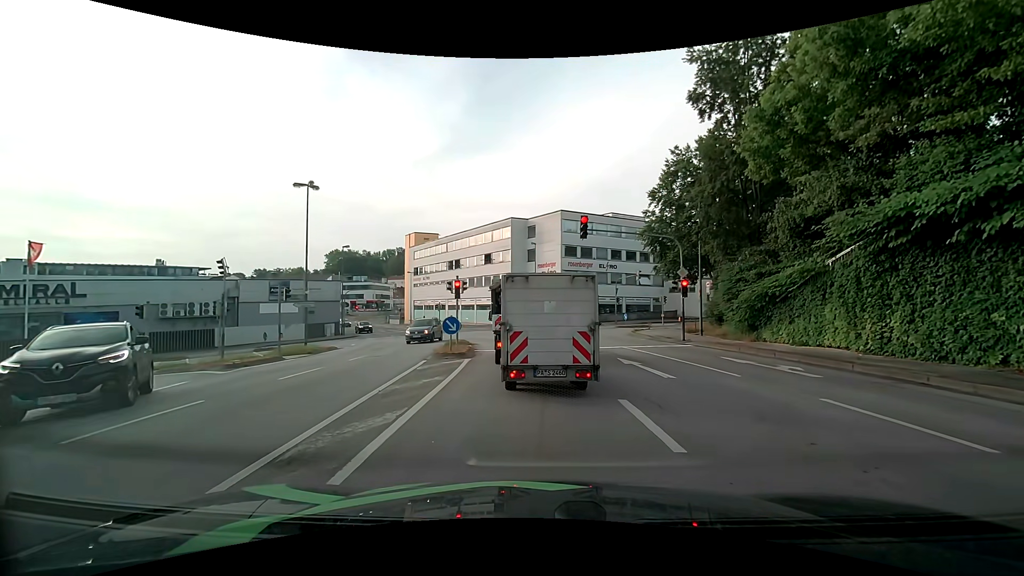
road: tertiary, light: Day
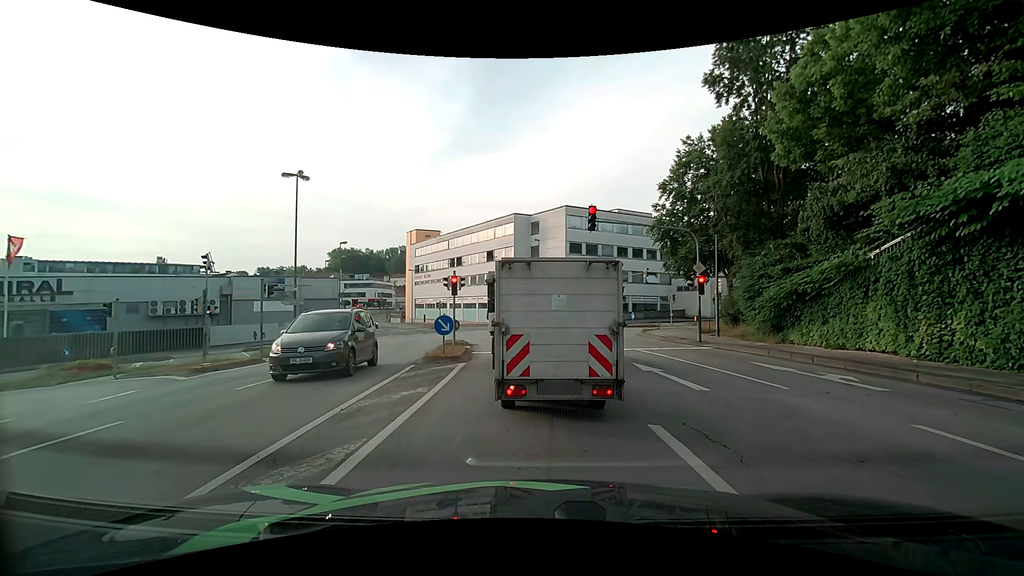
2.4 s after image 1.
(0.0, +1.8) m; 0°
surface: asphalt
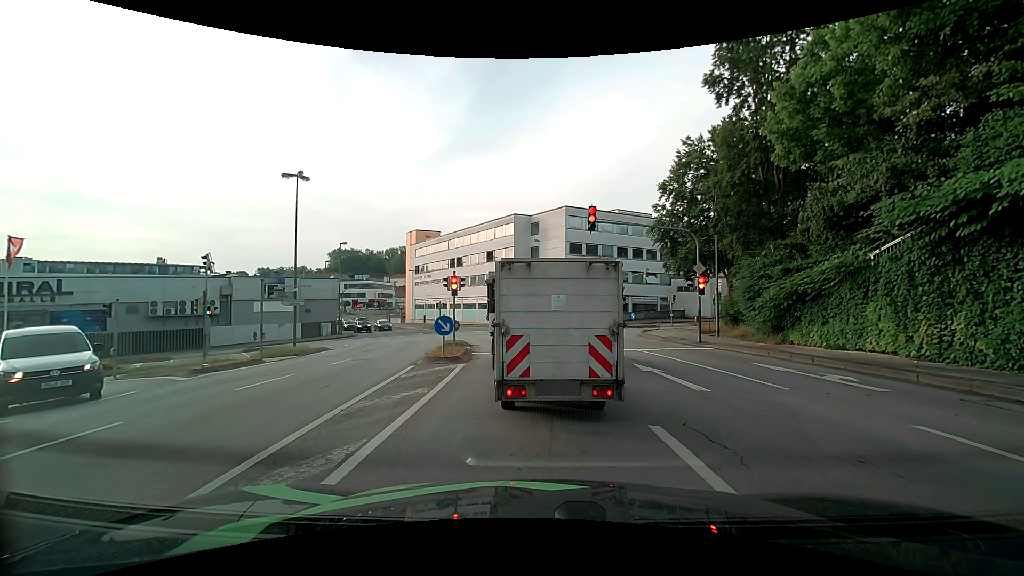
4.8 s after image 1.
(0.0, +0.1) m; 0°
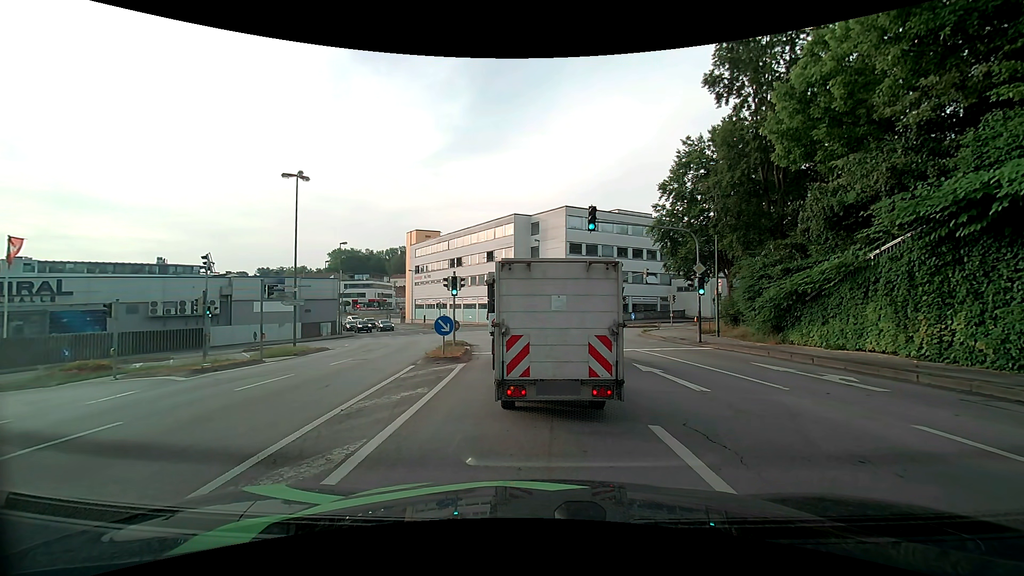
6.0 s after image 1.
(0.0, 0.0) m; 0°
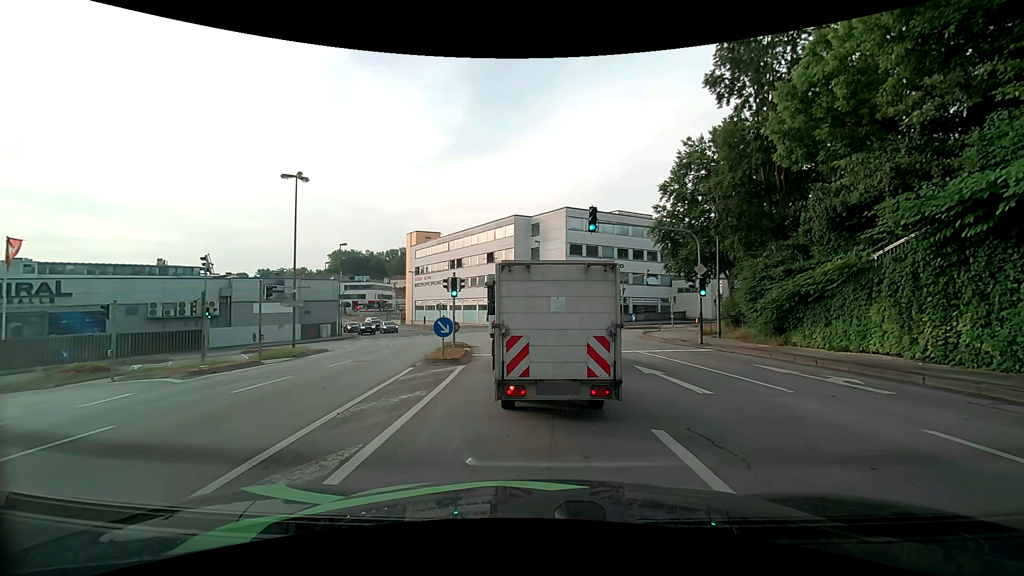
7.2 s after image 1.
(0.0, +0.1) m; 0°
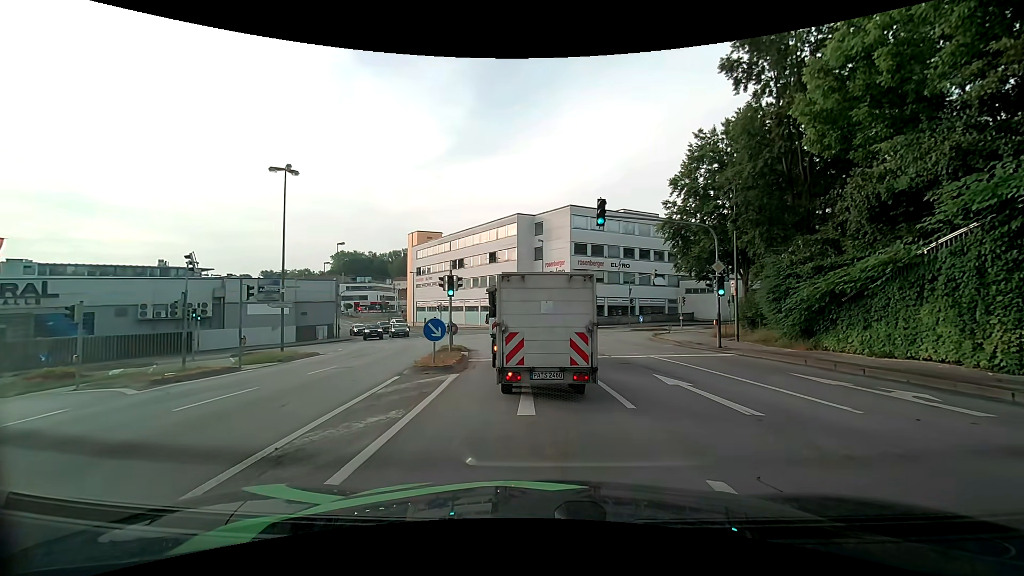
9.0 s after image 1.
(0.0, +1.9) m; -1°
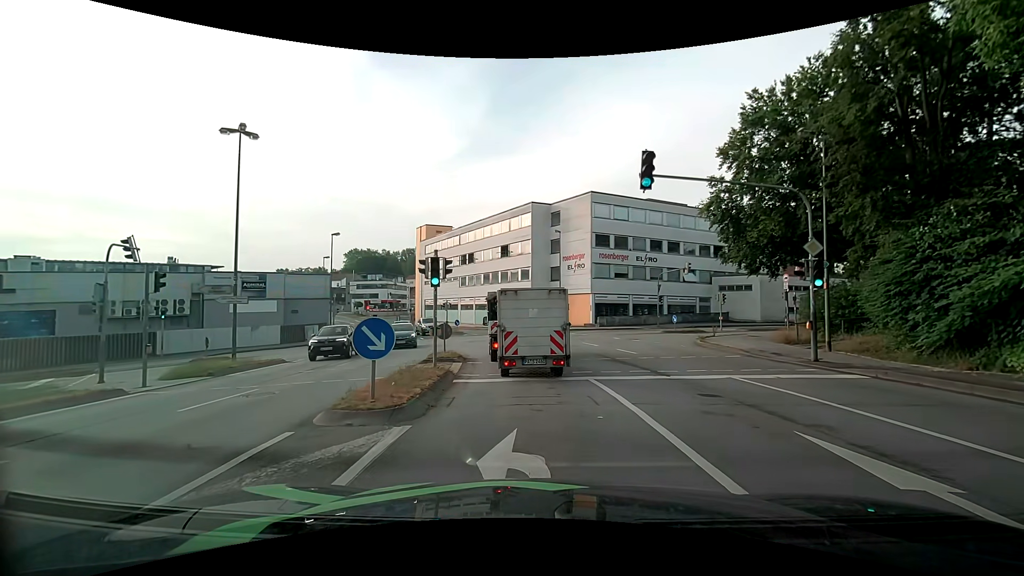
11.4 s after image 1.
(0.0, +6.0) m; 0°
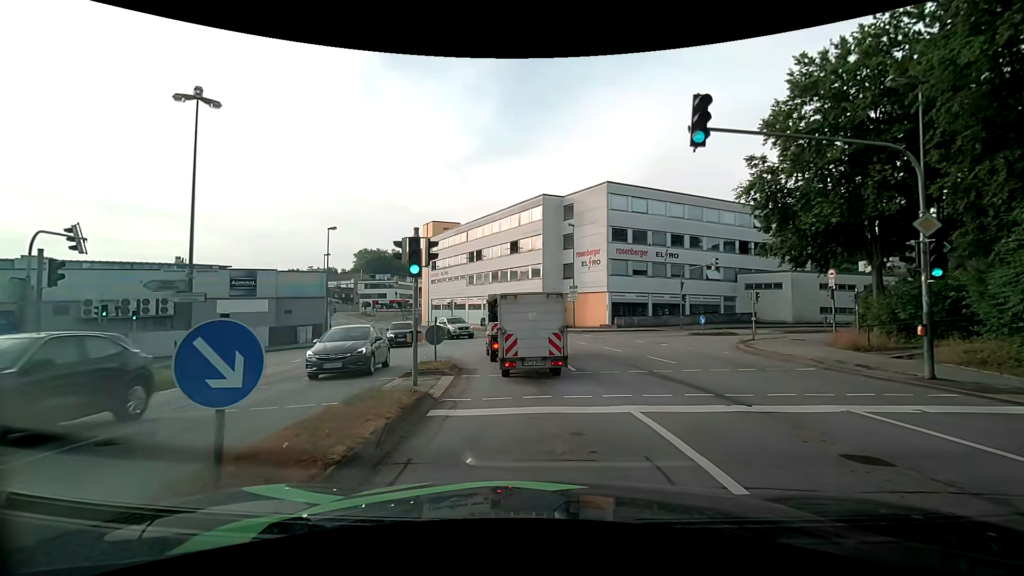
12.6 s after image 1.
(-0.1, +3.7) m; -1°
(0, +10) (-1, +20) (-6, +29) (-15, +31) (-24, +27) (-32, +21) (-41, +15) (-49, +10) (-57, +4) (-66, -1) m
